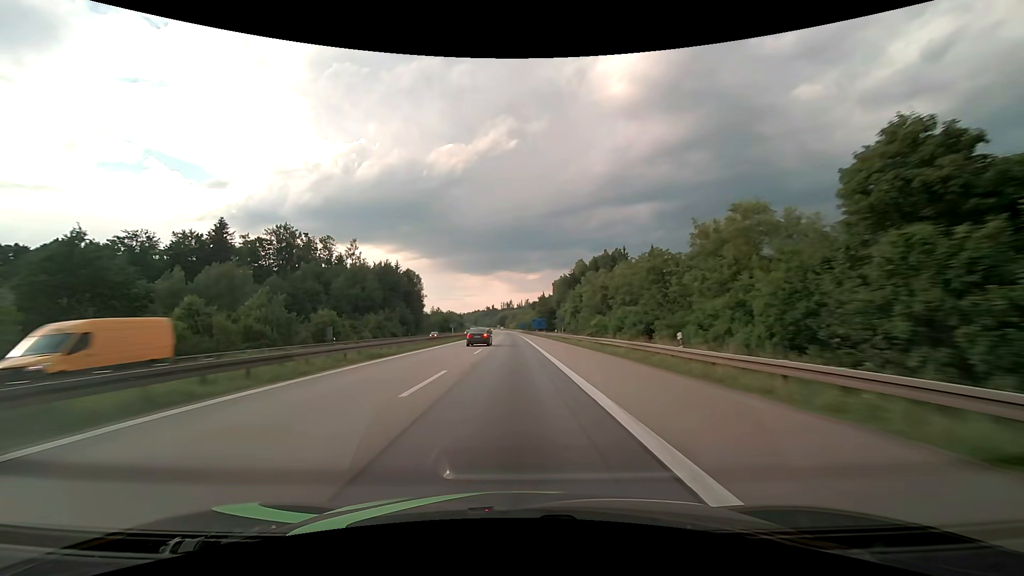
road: motorway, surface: asphalt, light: Day
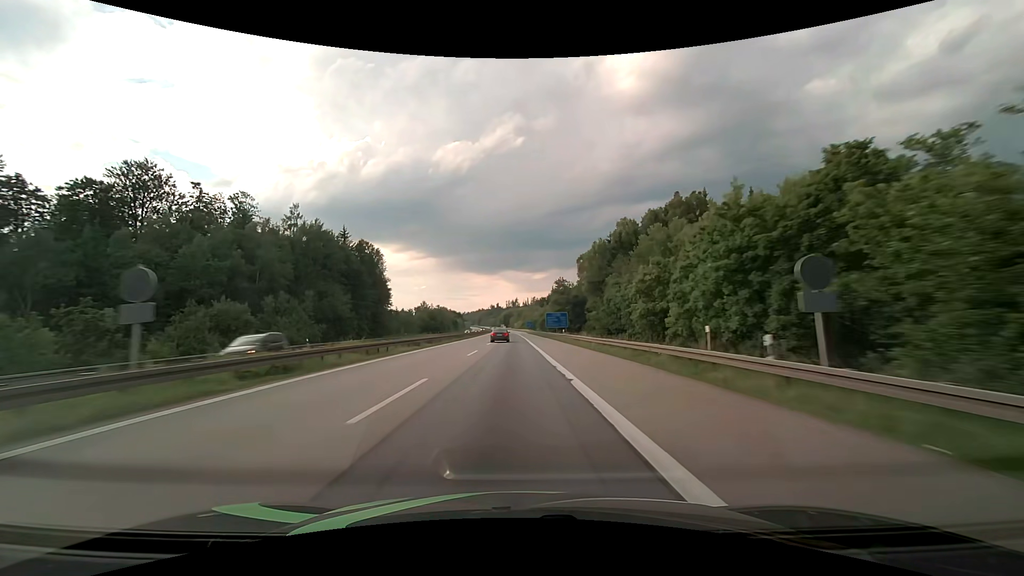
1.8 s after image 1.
(-0.3, +56.6) m; -1°
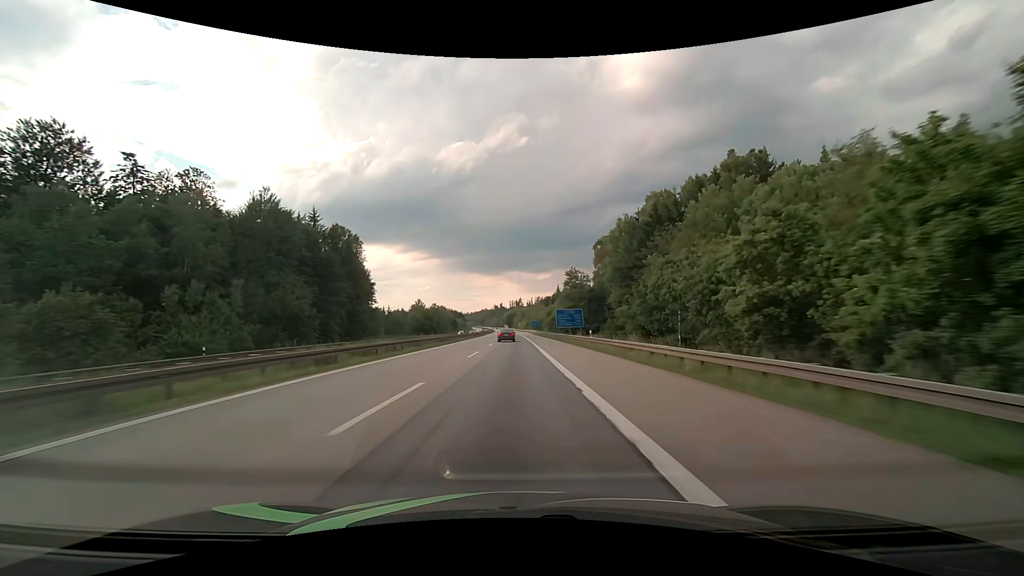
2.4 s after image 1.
(-0.1, +18.9) m; 0°
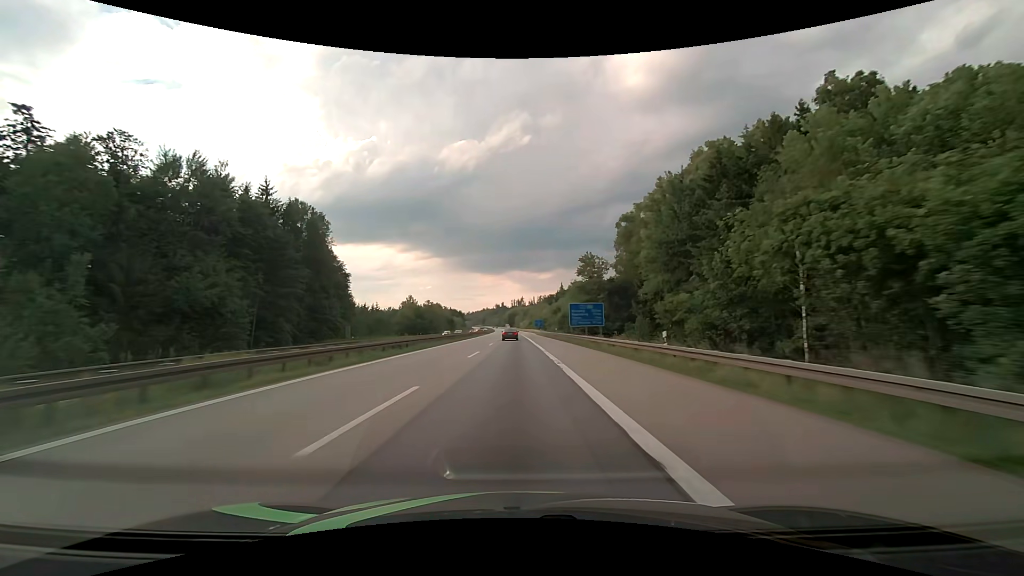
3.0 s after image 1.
(-0.1, +19.0) m; 0°
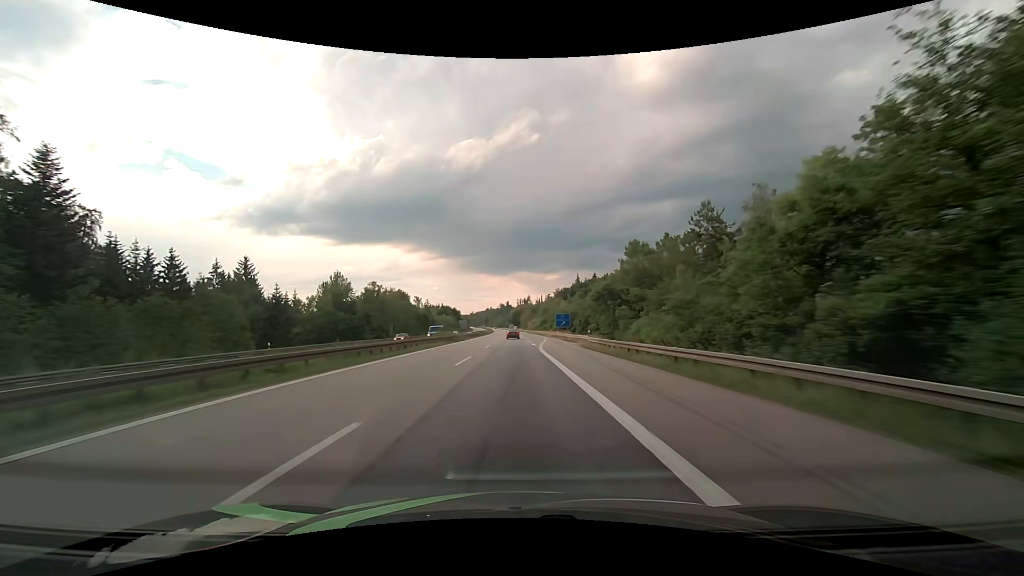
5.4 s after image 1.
(-0.4, +76.7) m; -1°
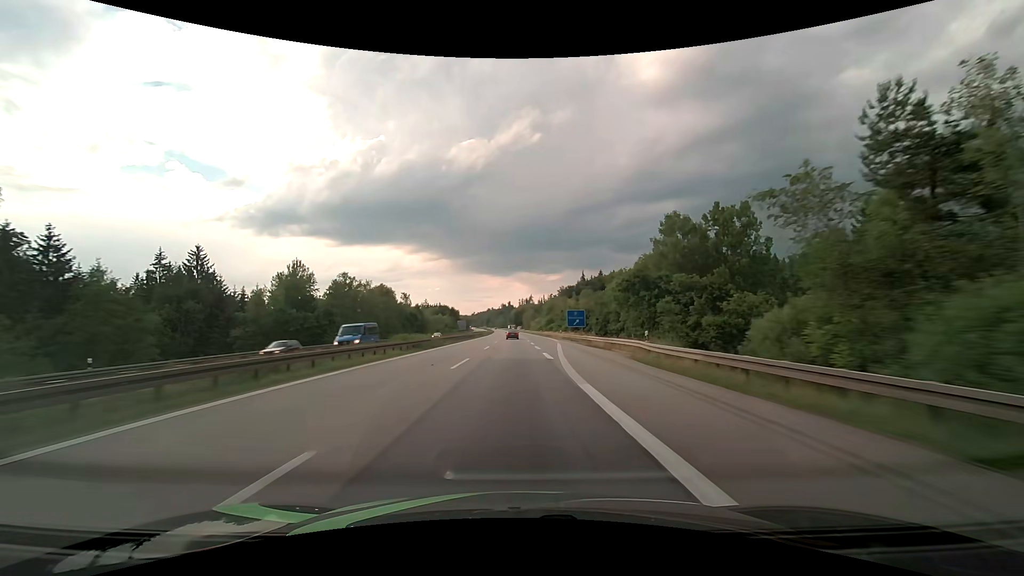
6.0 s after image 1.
(0.0, +19.6) m; 0°
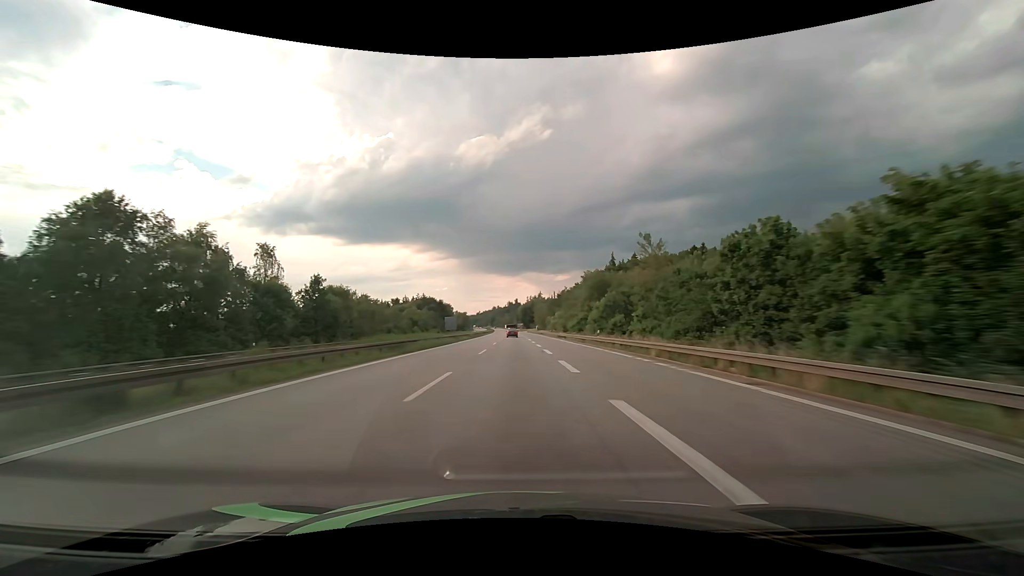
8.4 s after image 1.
(-0.7, +80.4) m; -1°
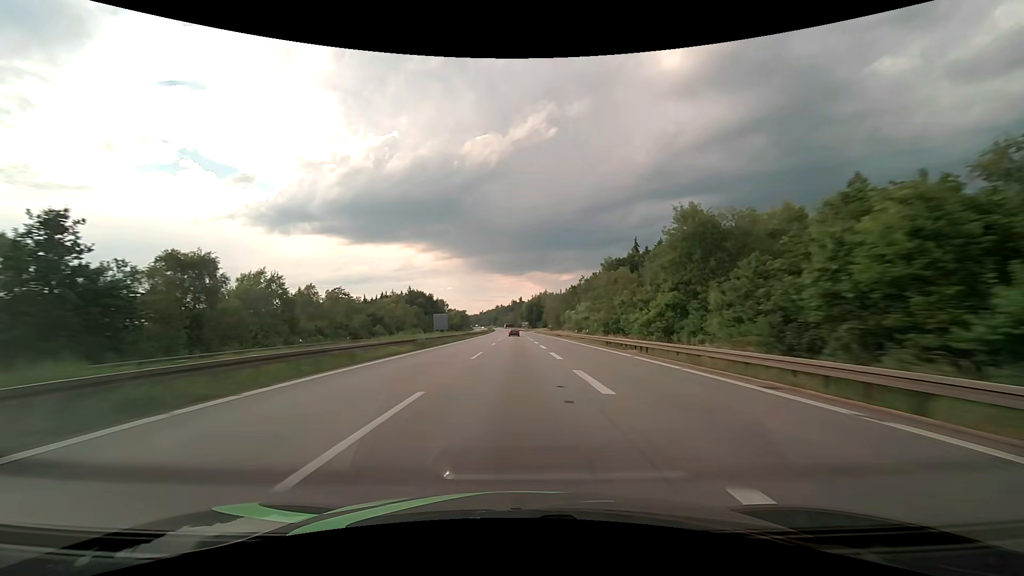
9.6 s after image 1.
(-0.1, +41.1) m; 0°
(0, +10) (0, +20) (0, +30) (0, +40) (0, +50) (0, +60) (0, +70) (-1, +80) (-1, +90) (-1, +100) m
